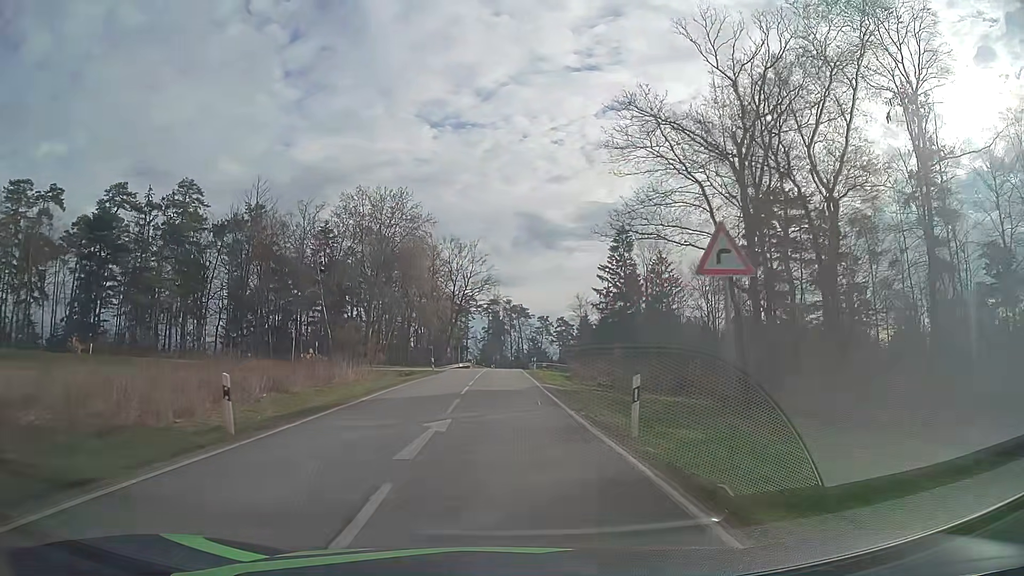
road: secondary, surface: asphalt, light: Day
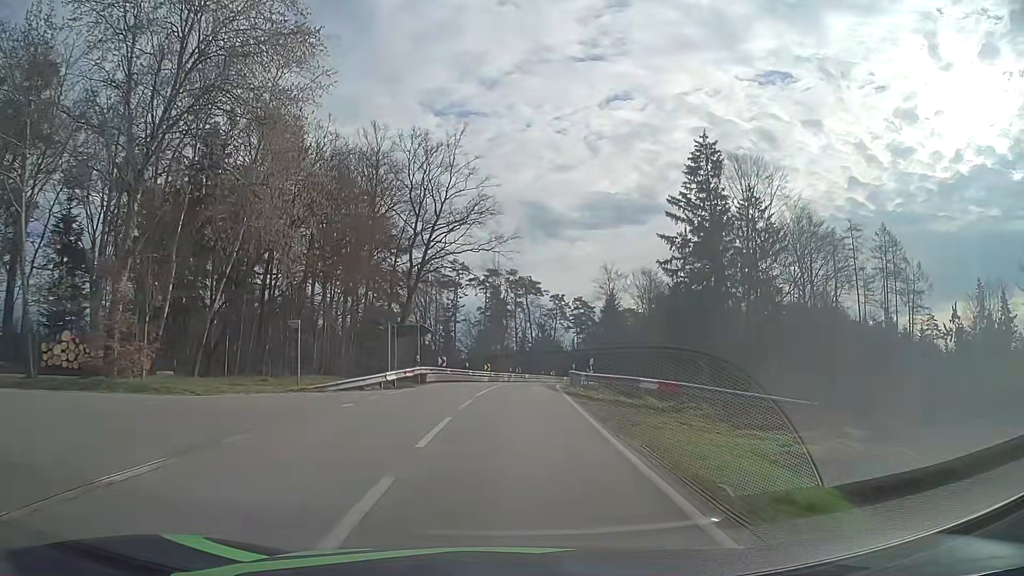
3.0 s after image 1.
(-0.6, +47.2) m; 0°
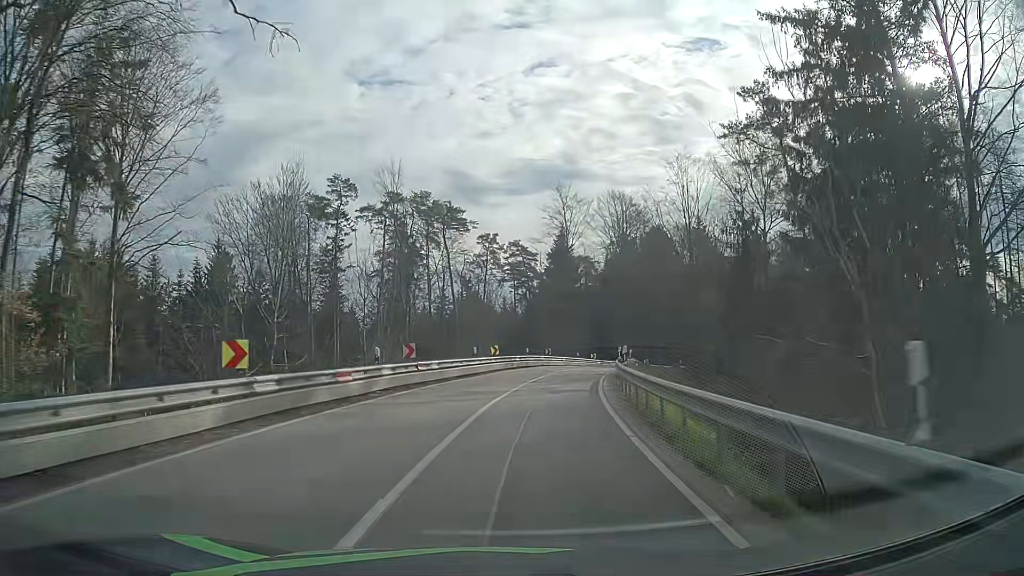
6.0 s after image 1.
(+1.8, +43.0) m; +6°
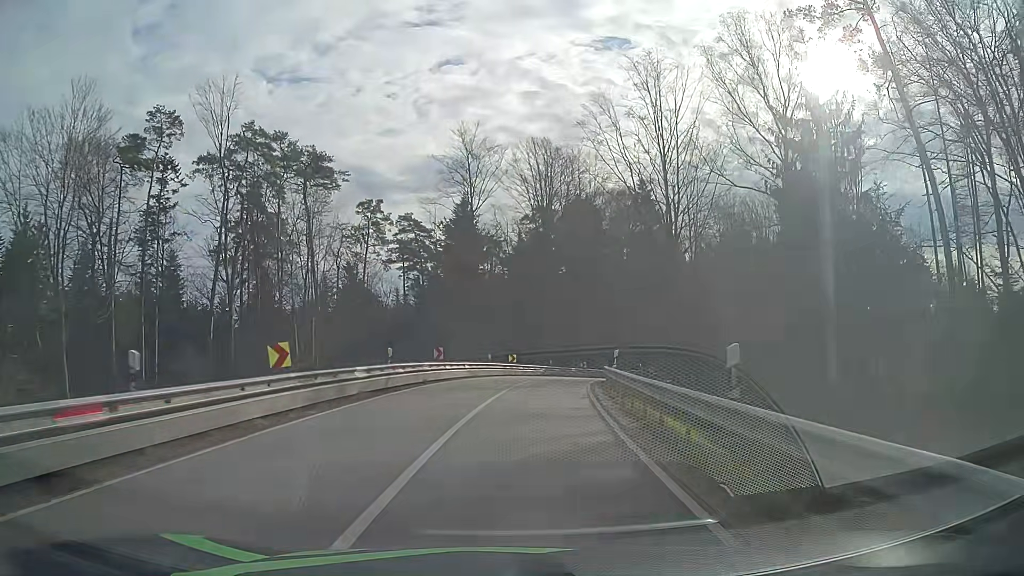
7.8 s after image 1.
(+1.8, +25.1) m; +8°
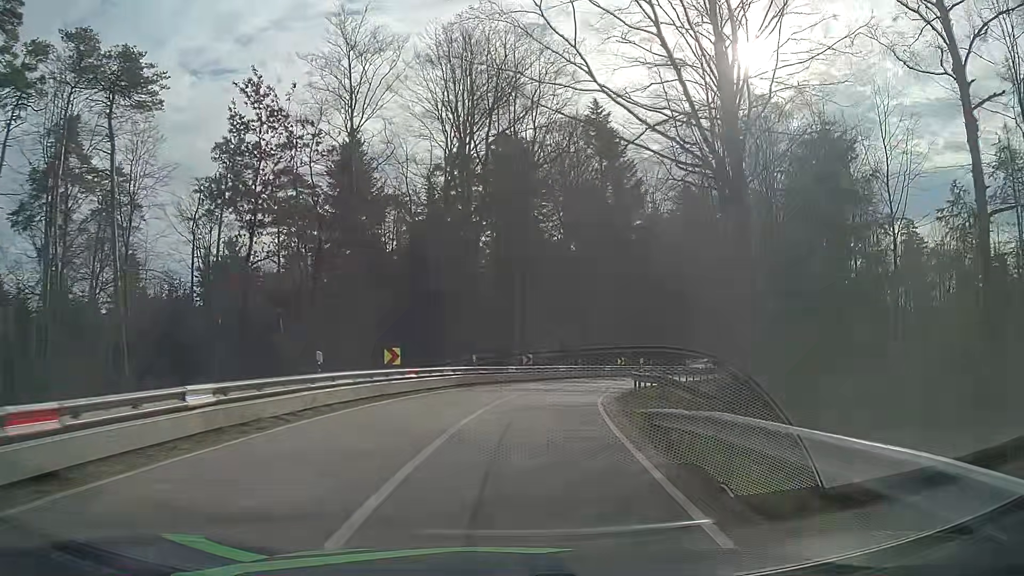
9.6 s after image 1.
(+1.3, +24.0) m; +7°
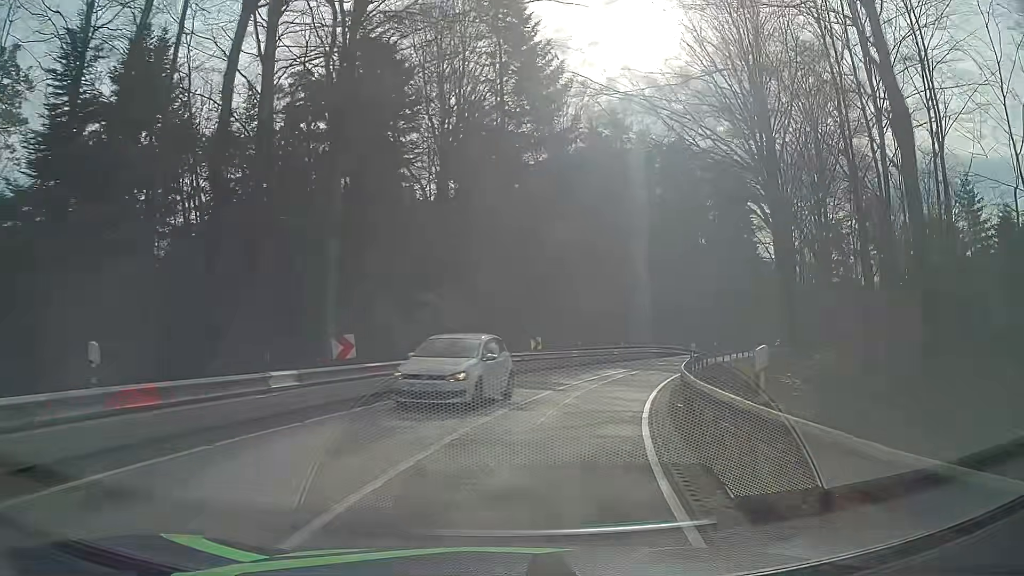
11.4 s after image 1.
(+1.5, +21.3) m; +10°
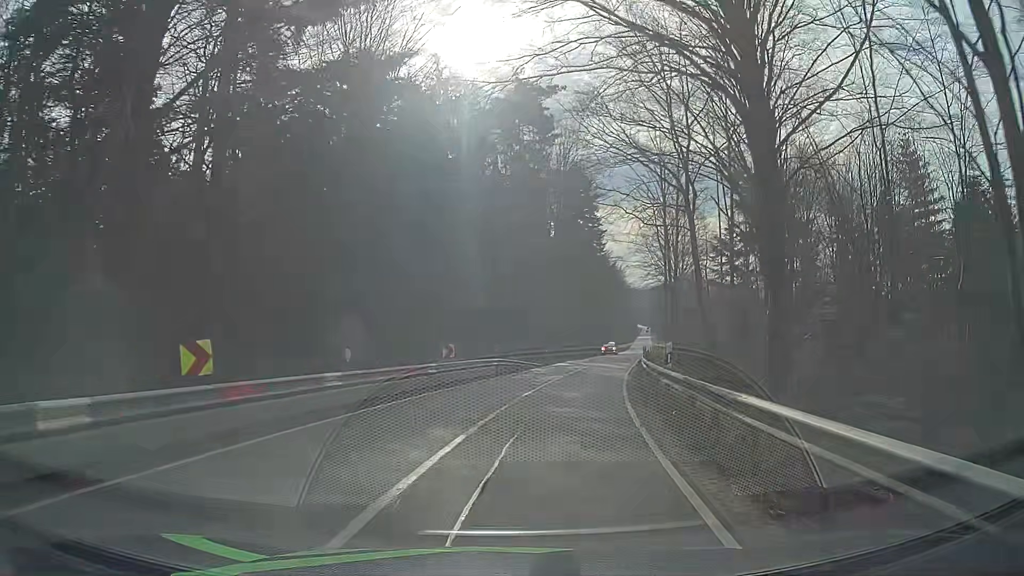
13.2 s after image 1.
(+2.7, +20.0) m; +16°
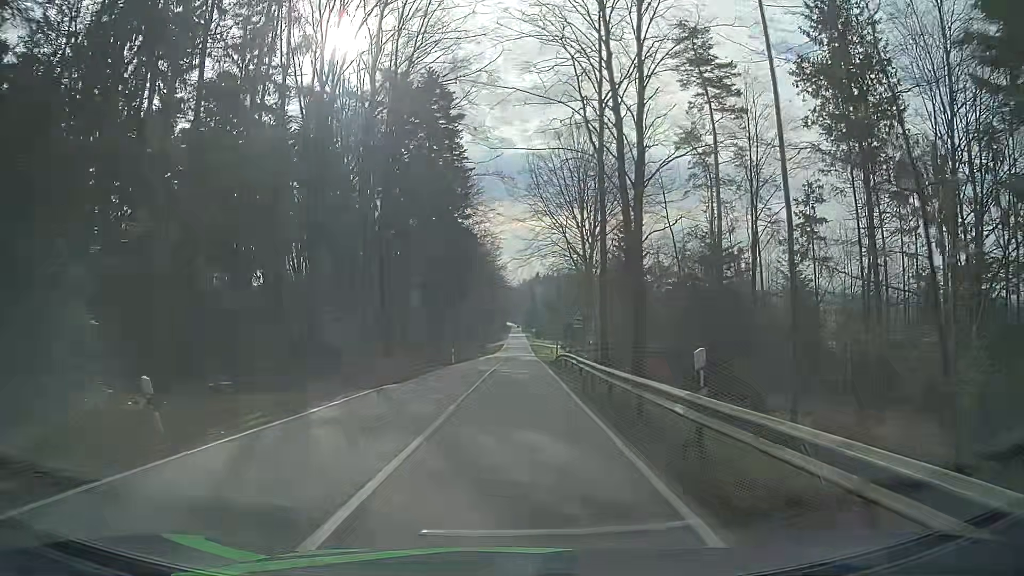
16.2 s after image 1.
(+5.5, +39.7) m; +12°
(0, +10) (0, +20) (0, +30) (0, +40) (+1, +50) (+1, +60) (+1, +70) (+1, +80) (+1, +90) (+2, +100) m
